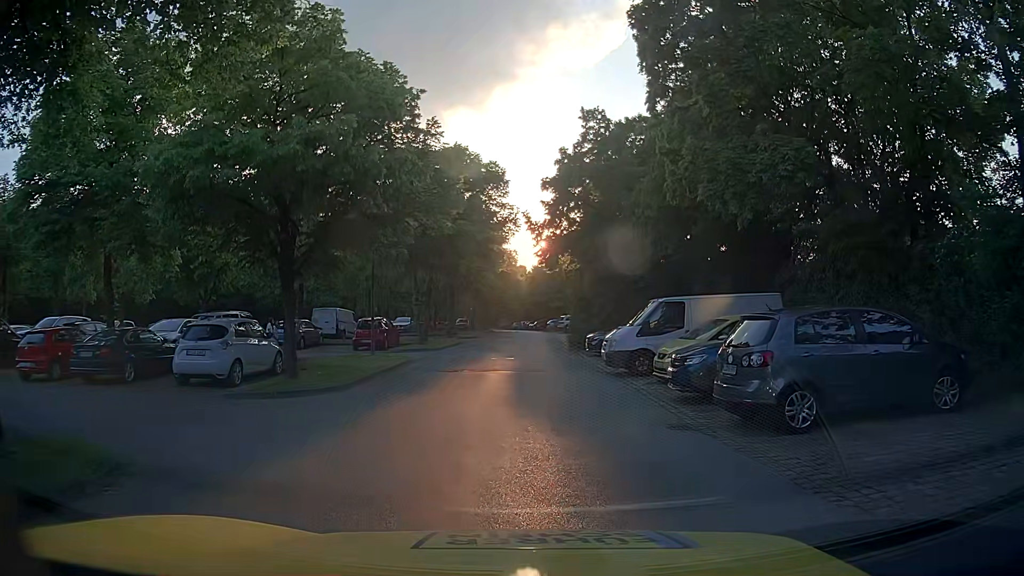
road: service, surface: asphalt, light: Day
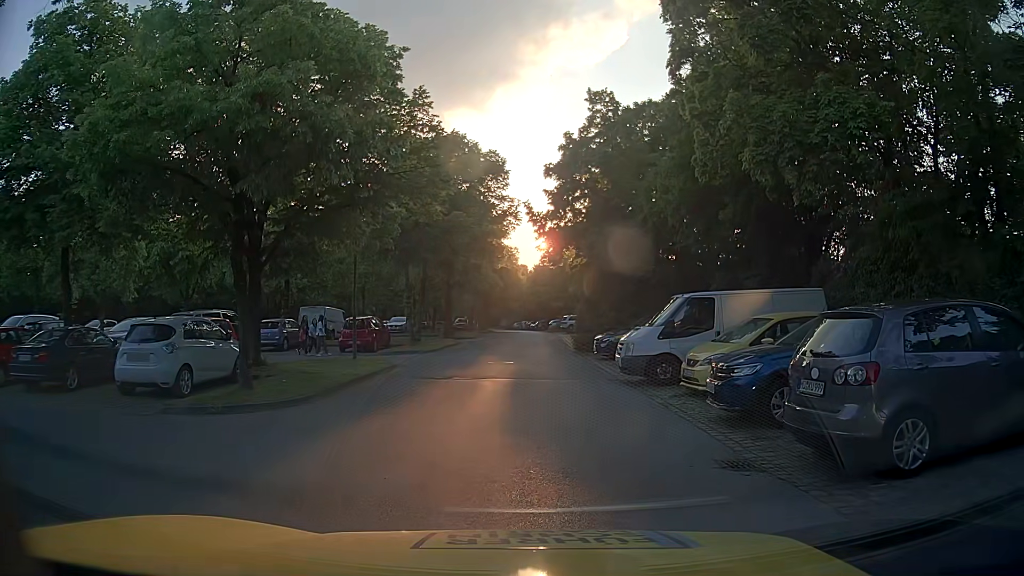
(0.0, +2.6) m; 0°
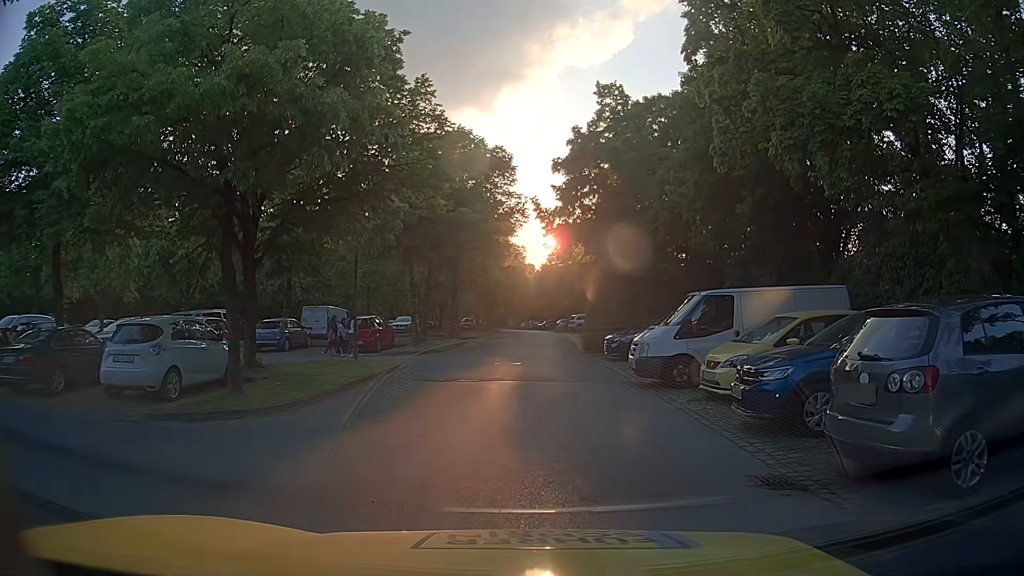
(0.0, +0.8) m; 0°
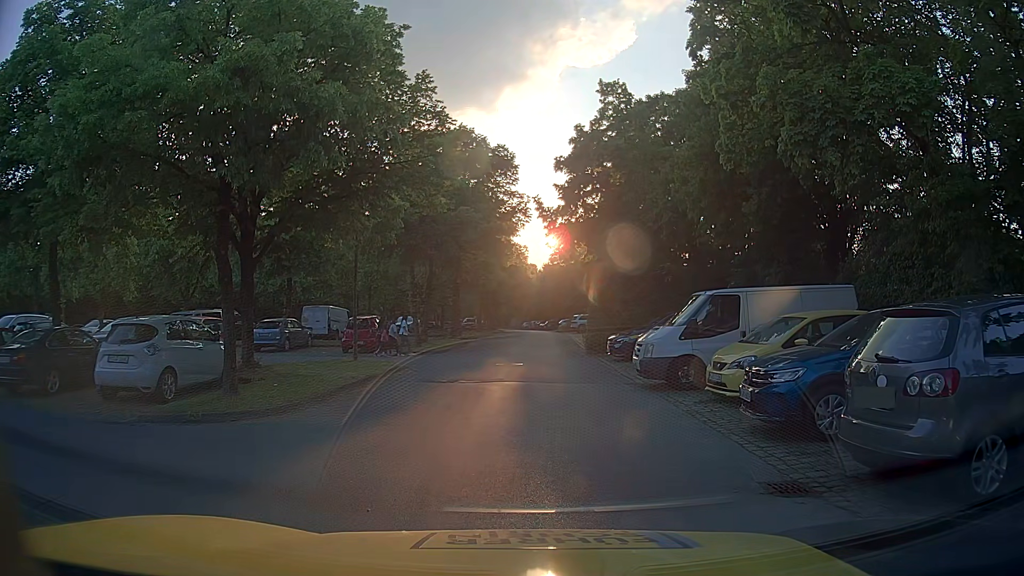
(0.0, +0.3) m; 0°
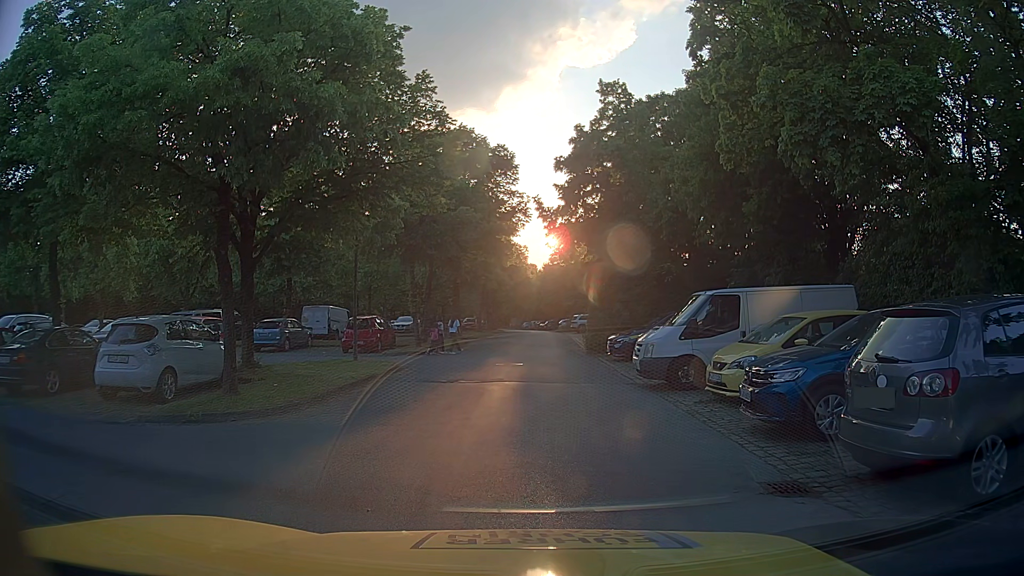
(0.0, 0.0) m; 0°
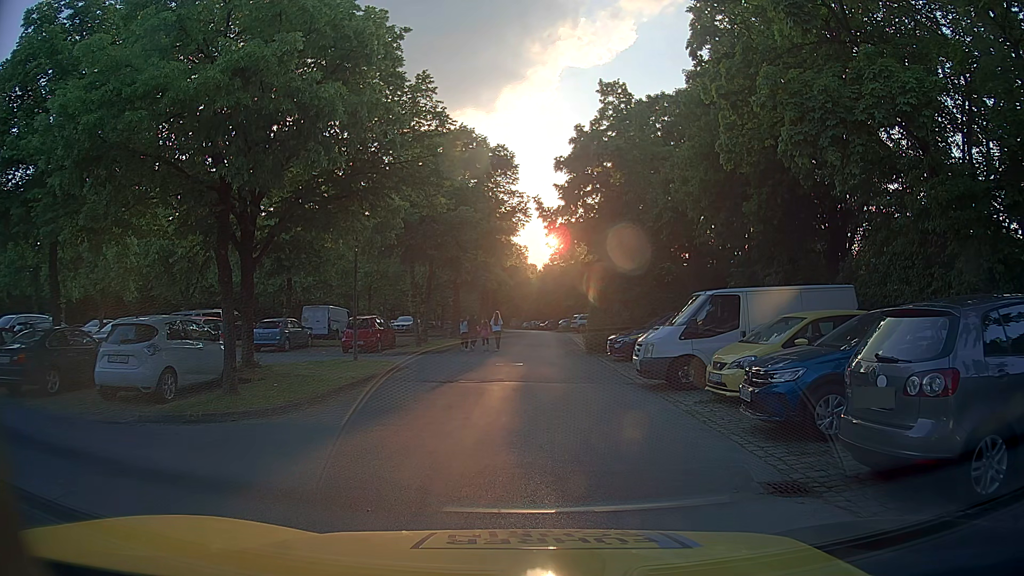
(0.0, 0.0) m; 0°
